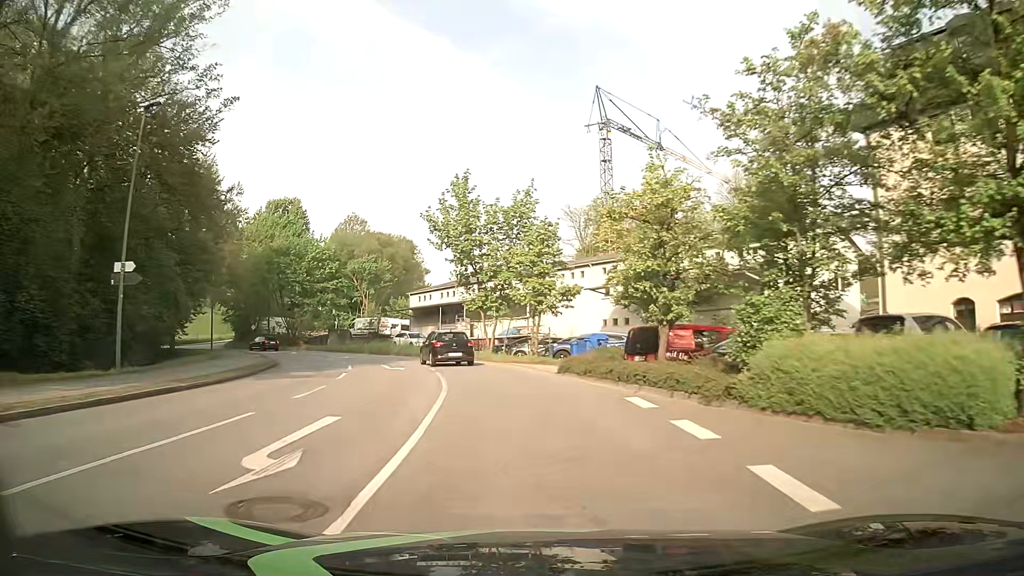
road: unclassified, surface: asphalt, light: Day
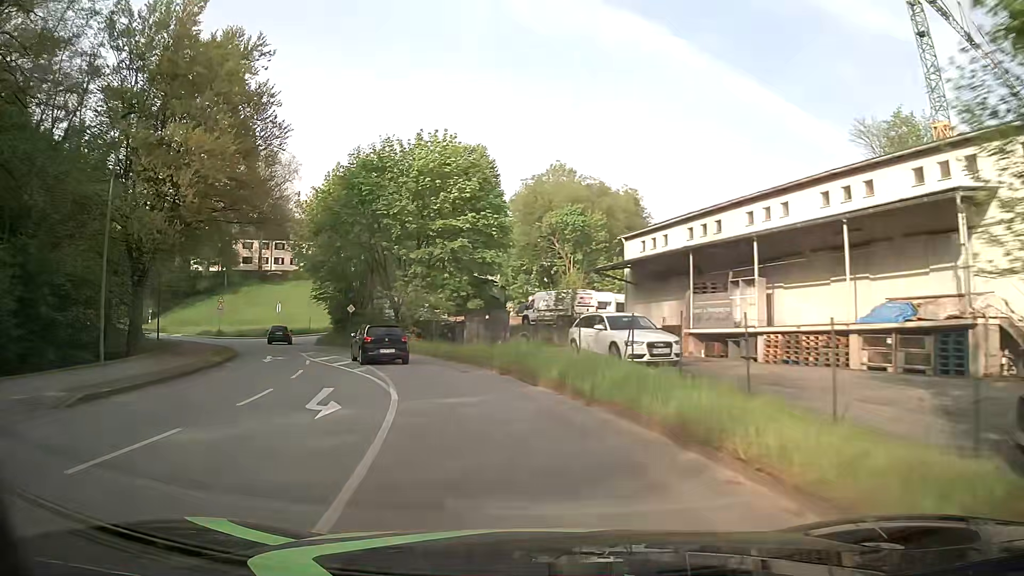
(-4.6, +33.2) m; -20°
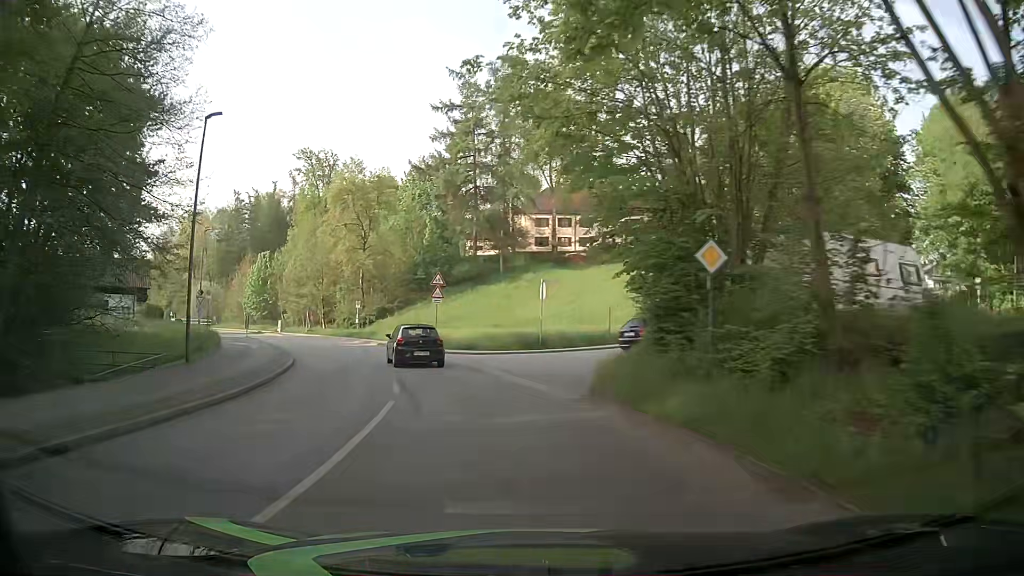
(-8.8, +32.3) m; -29°
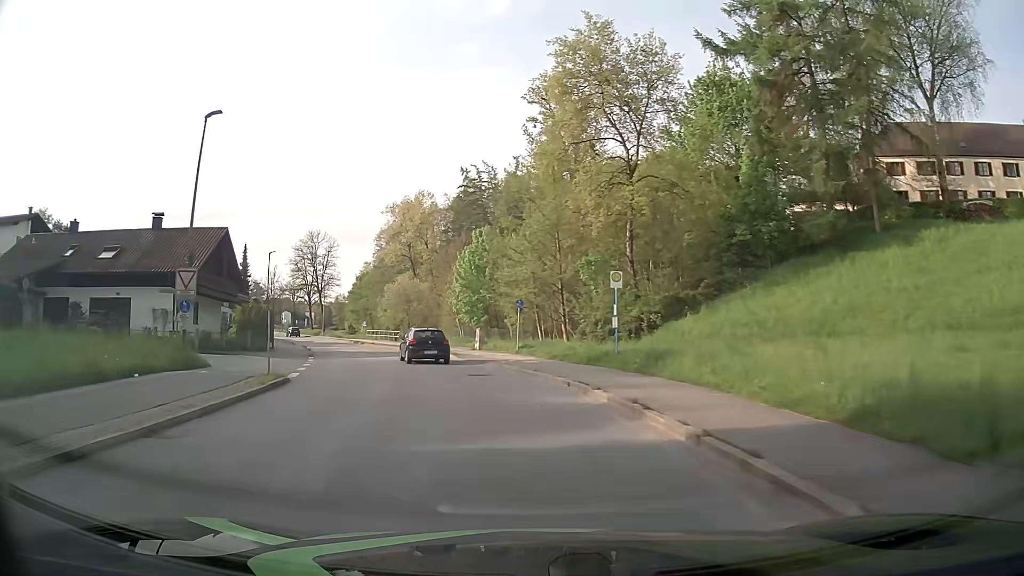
(-7.6, +34.4) m; -24°
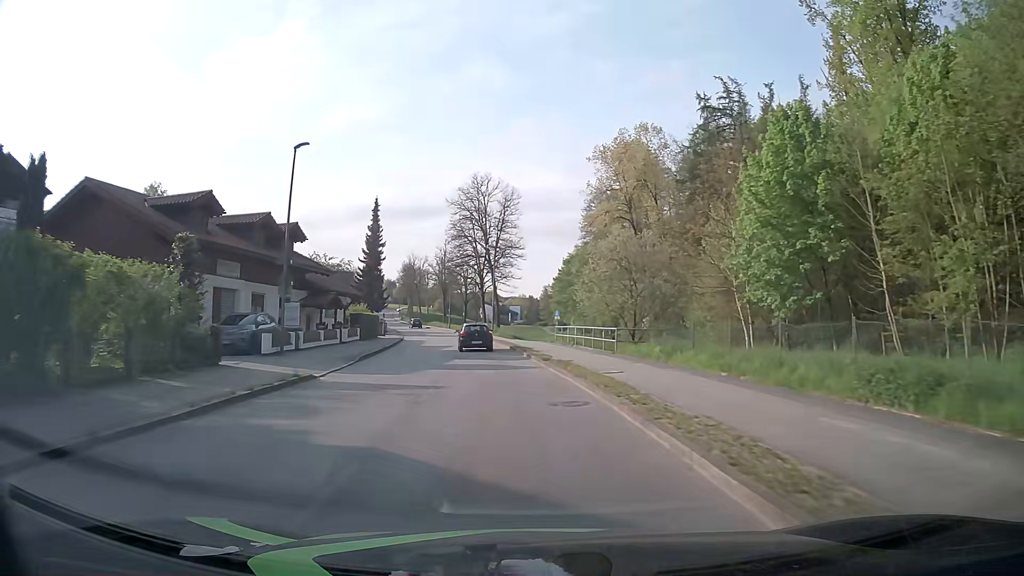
(-6.7, +36.7) m; -19°
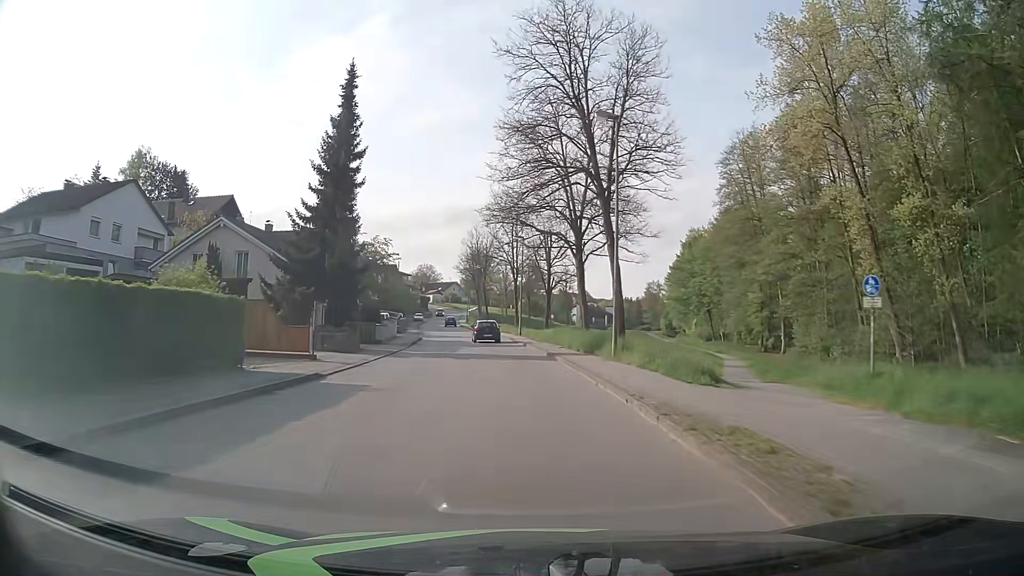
(-3.1, +39.4) m; -7°
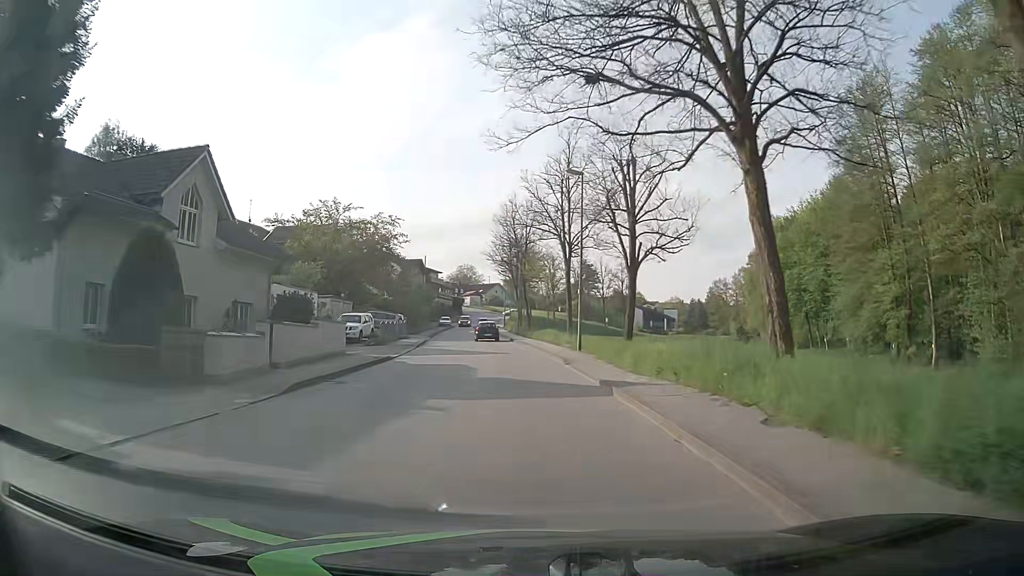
(-0.9, +24.0) m; -4°
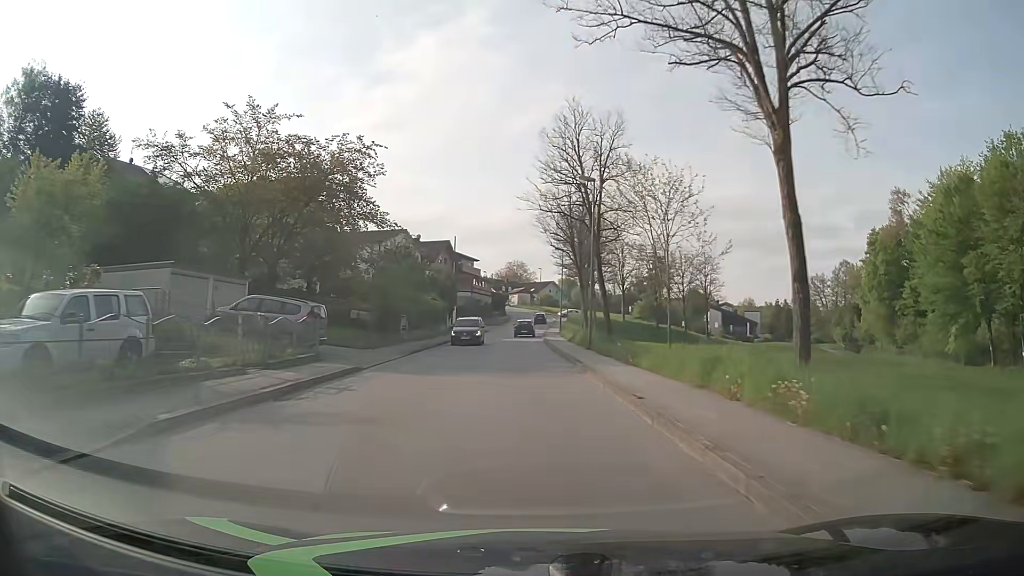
(-1.2, +31.2) m; -4°
(0, +10) (-1, +20) (-1, +30) (-1, +40) (-1, +50) (-1, +60) (-1, +70) (0, +80) (0, +90) (+1, +100) m
